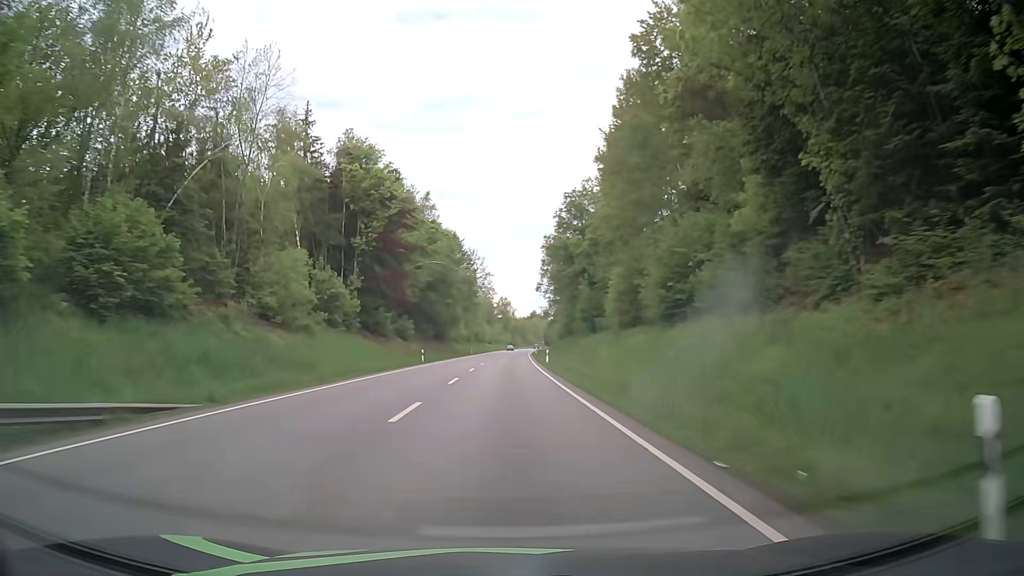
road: primary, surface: asphalt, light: Day
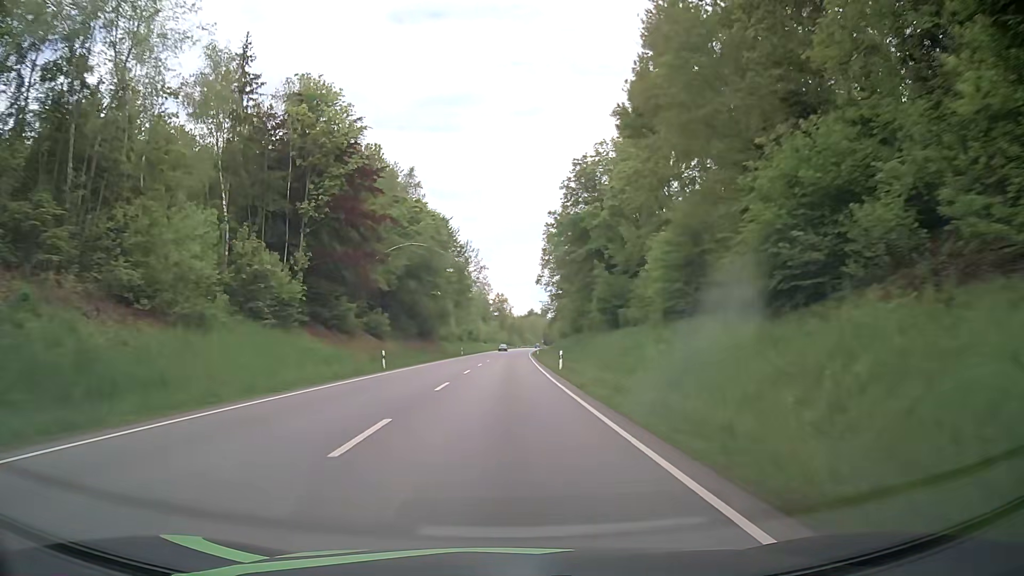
(+0.1, +15.8) m; 0°
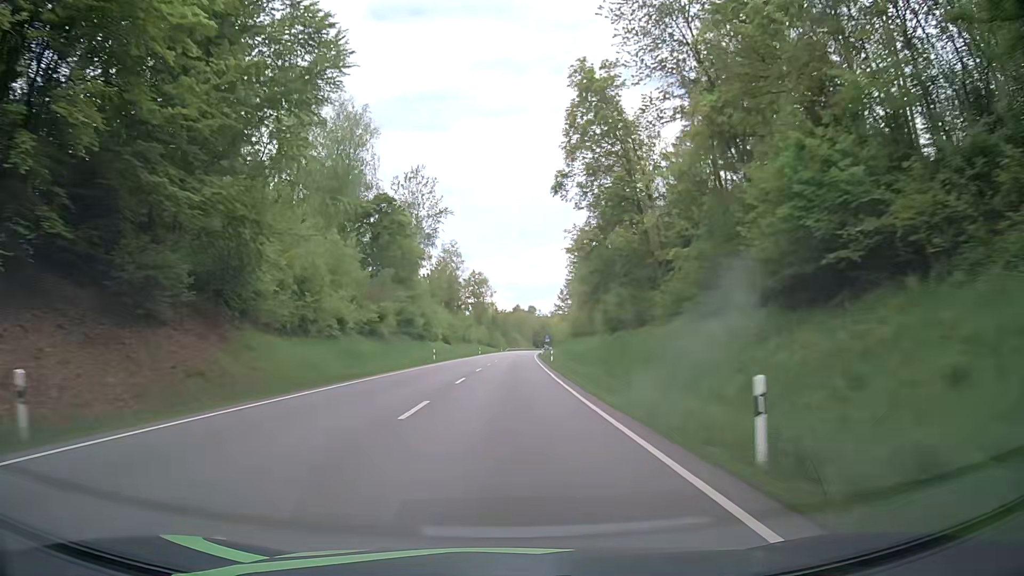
(+1.0, +79.5) m; +2°
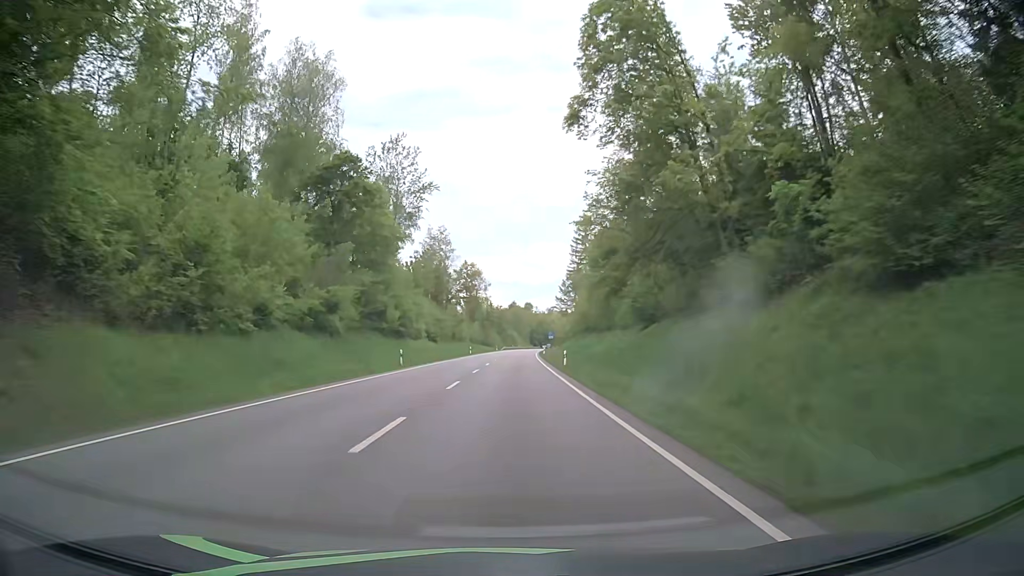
(0.0, +16.1) m; 0°
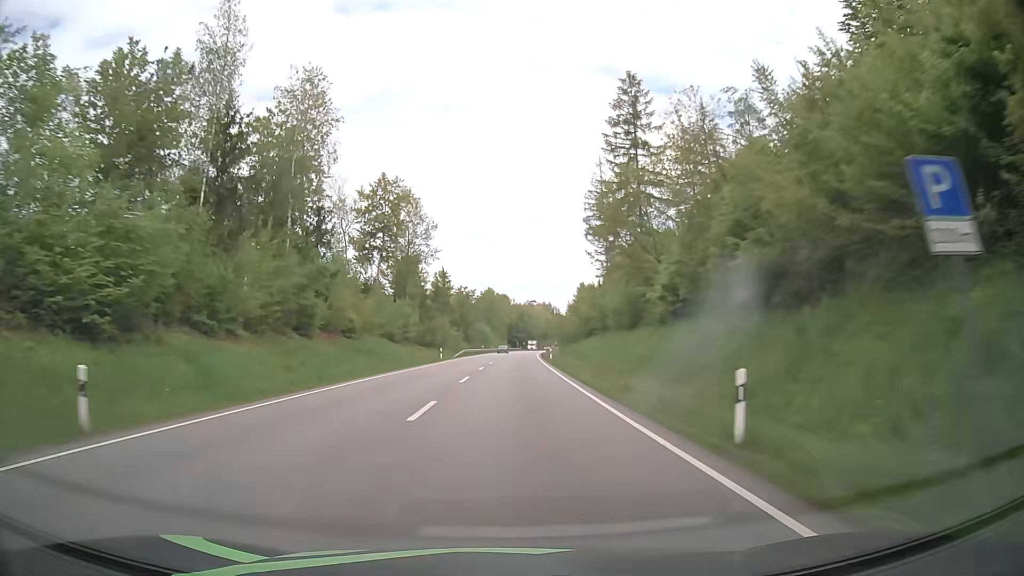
(+0.9, +80.2) m; +2°
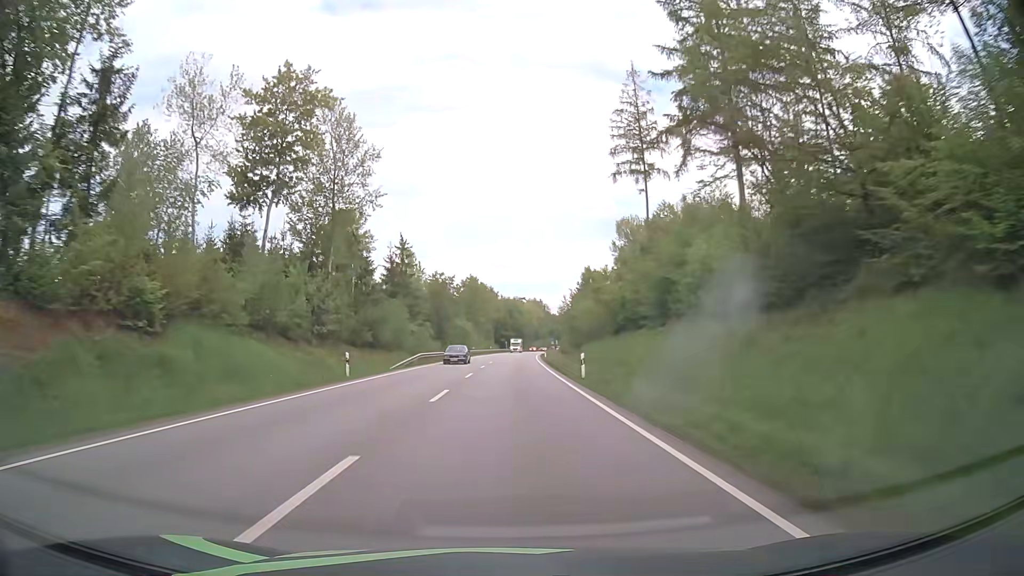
(+0.2, +31.8) m; +1°
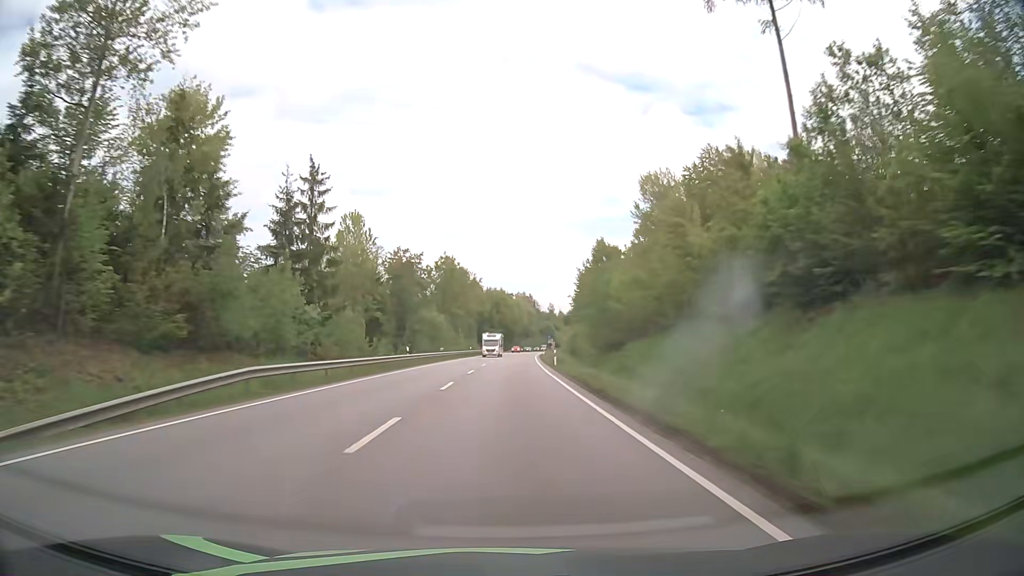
(+0.2, +31.6) m; +1°
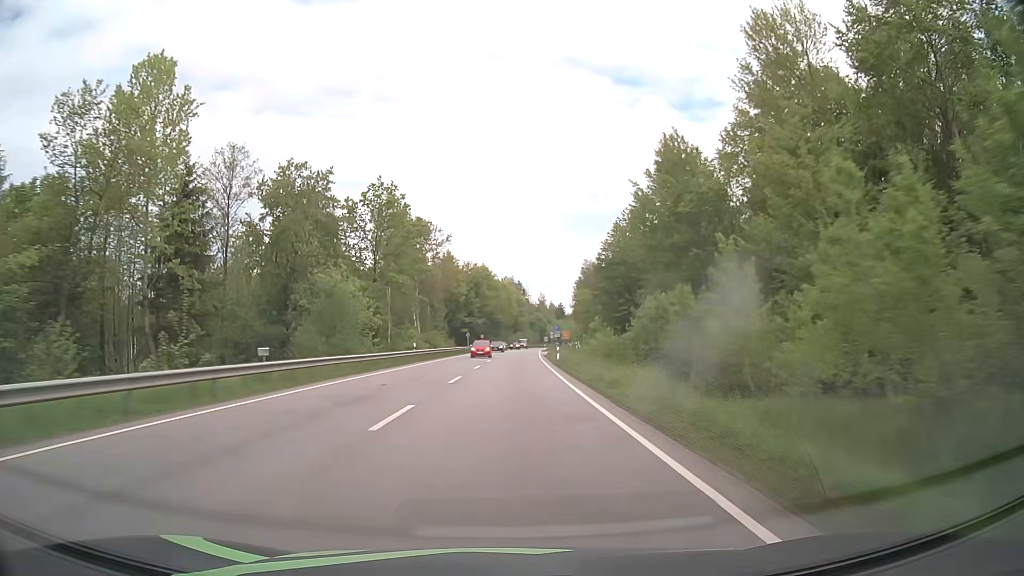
(+0.4, +45.8) m; +1°
(0, +10) (0, +20) (0, +30) (0, +40) (+1, +50) (+1, +60) (+1, +70) (+2, +80) (+3, +90) (+3, +100) m
